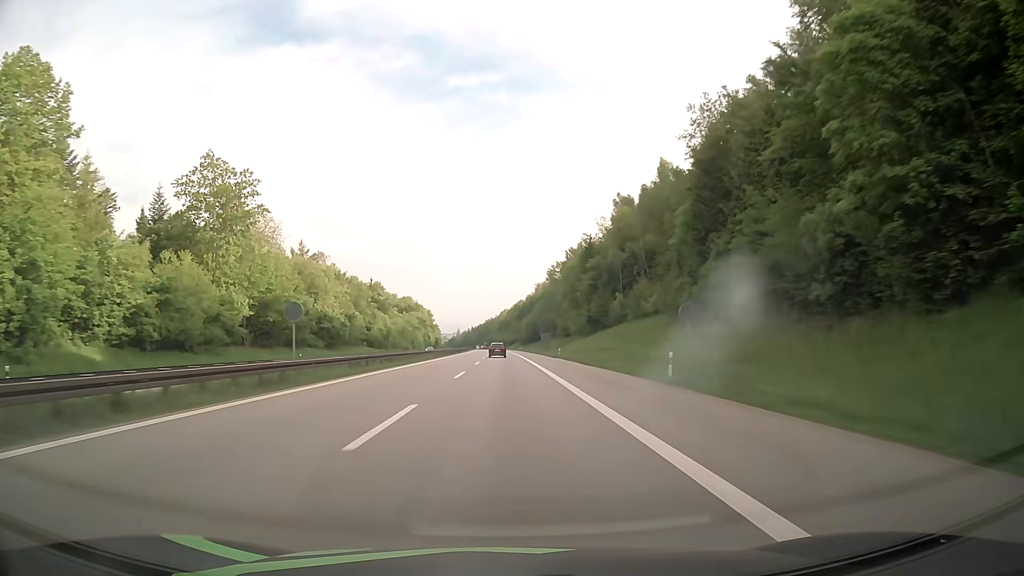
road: motorway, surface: asphalt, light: Day
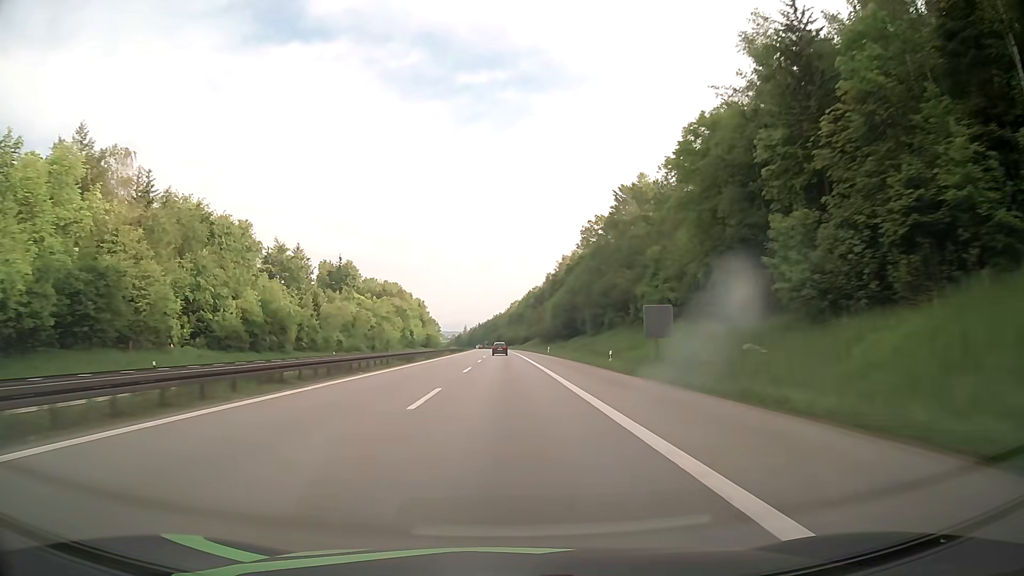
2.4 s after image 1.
(-0.7, +84.6) m; -1°
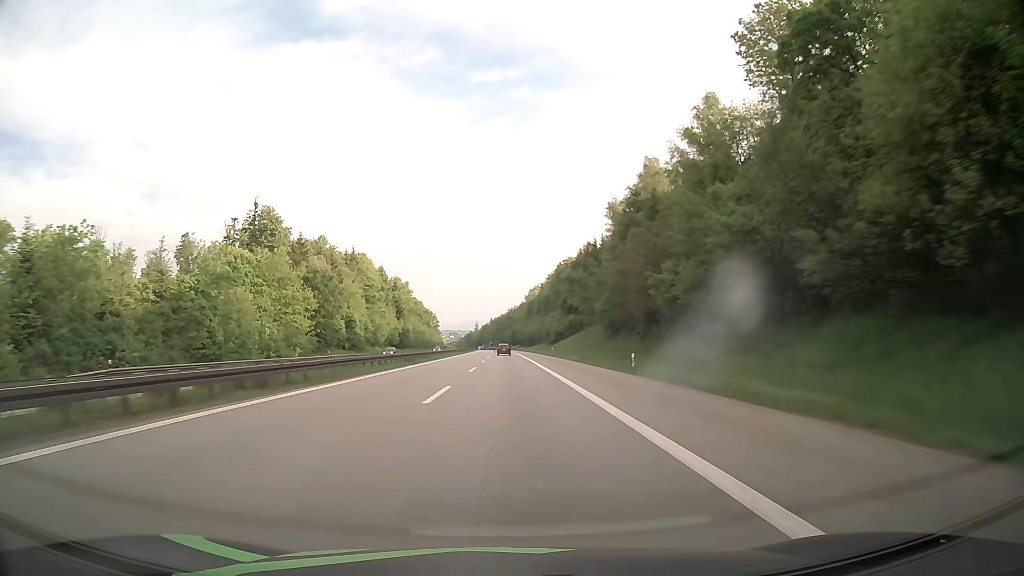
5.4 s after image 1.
(-1.3, +106.2) m; -1°
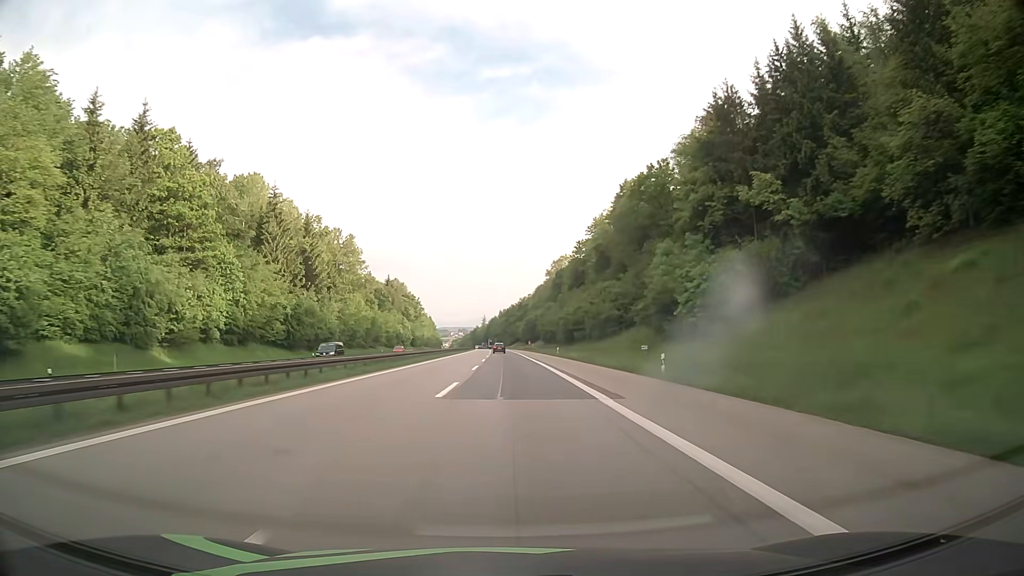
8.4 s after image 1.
(-0.9, +106.9) m; -1°
(0, +10) (0, +20) (0, +30) (0, +40) (0, +50) (0, +60) (0, +70) (-1, +80) (-1, +90) (-1, +100) m
